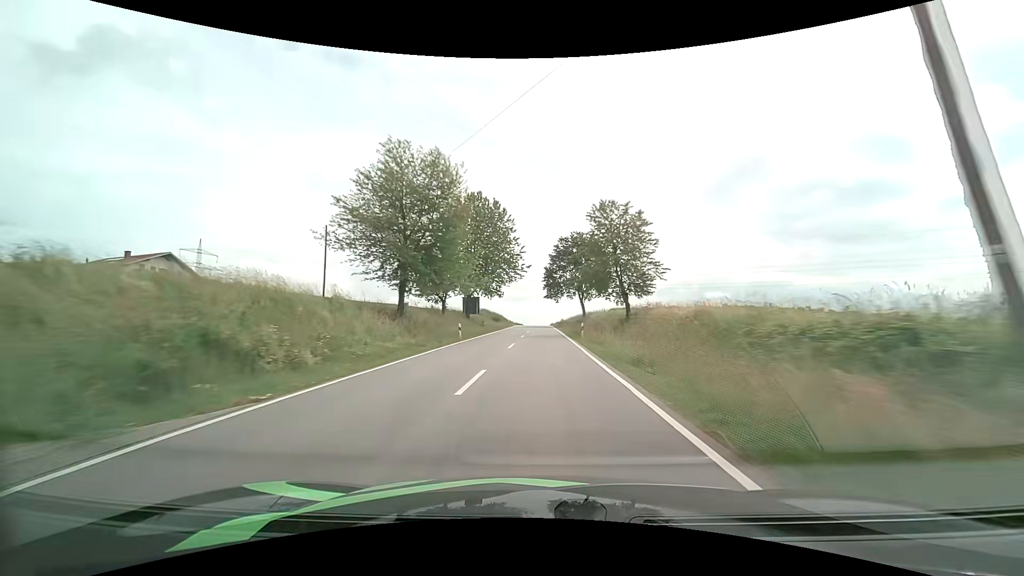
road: tertiary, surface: asphalt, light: Day
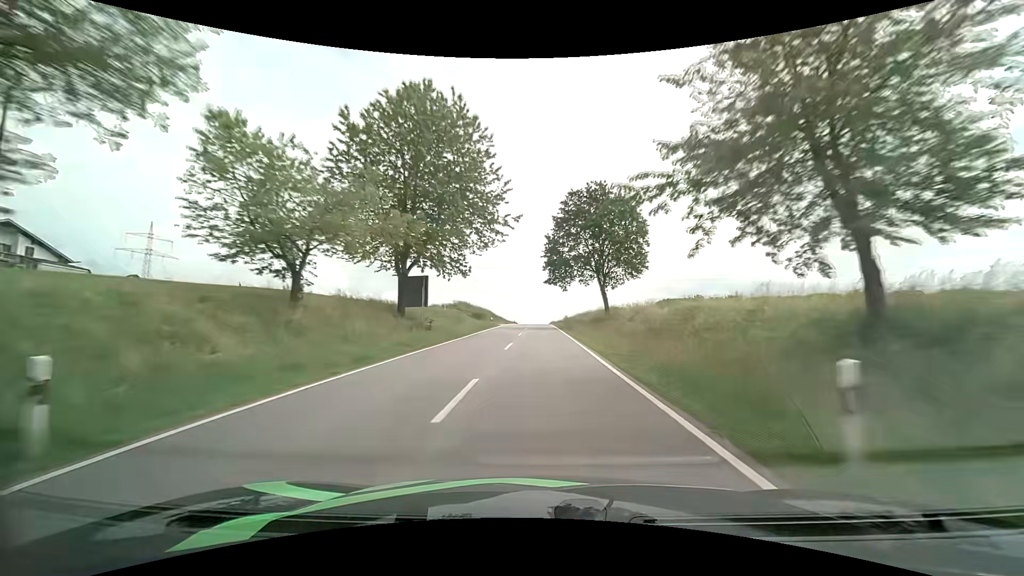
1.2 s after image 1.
(+0.1, +27.0) m; 0°
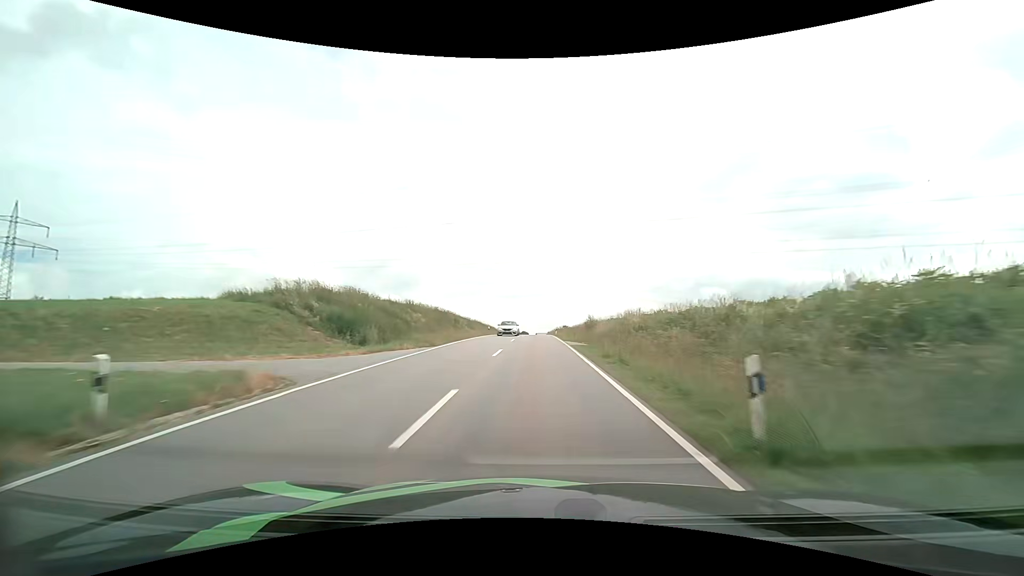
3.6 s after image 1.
(+0.2, +50.7) m; 0°
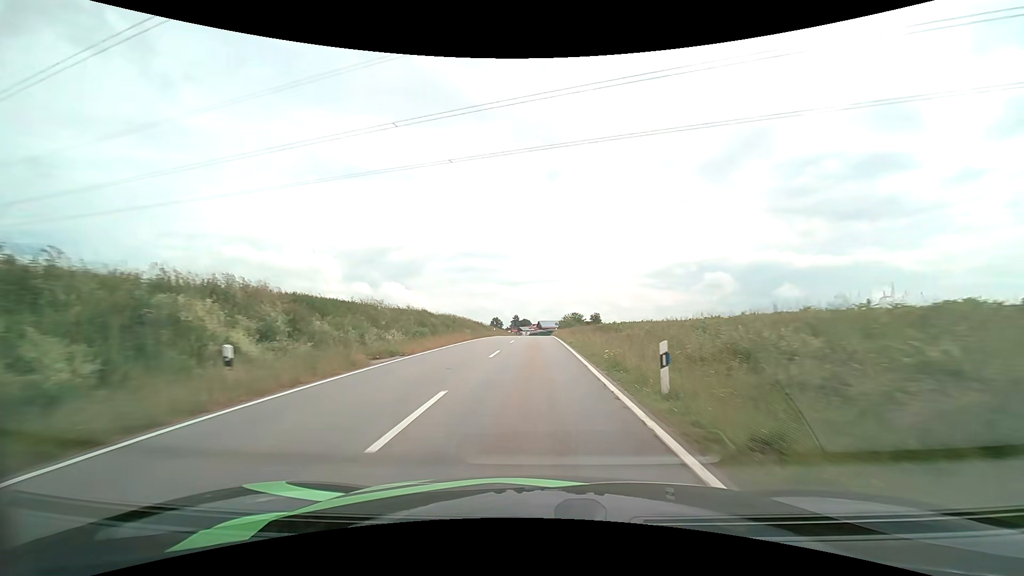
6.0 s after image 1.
(-0.2, +49.4) m; 0°
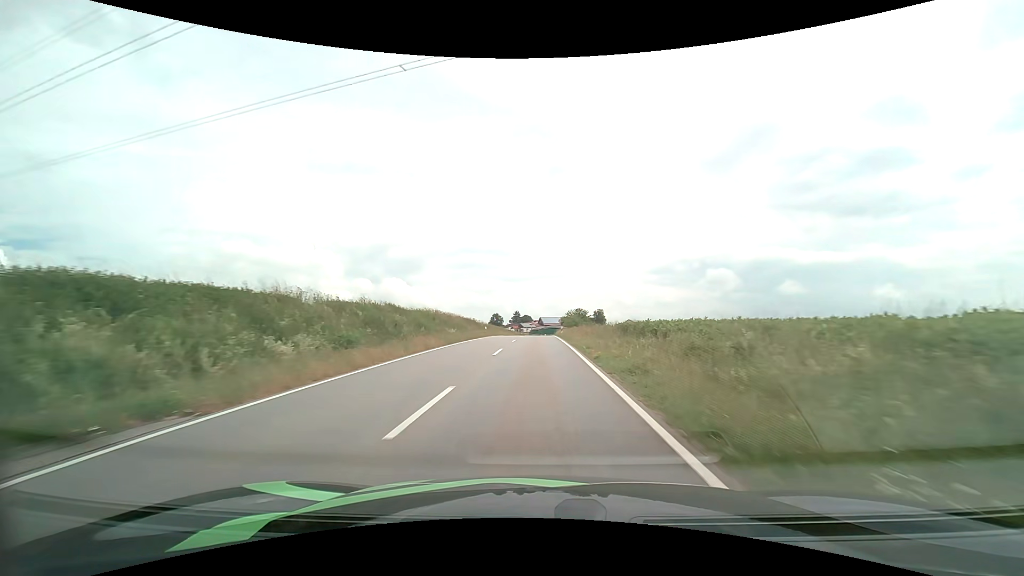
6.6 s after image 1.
(0.0, +11.9) m; 0°
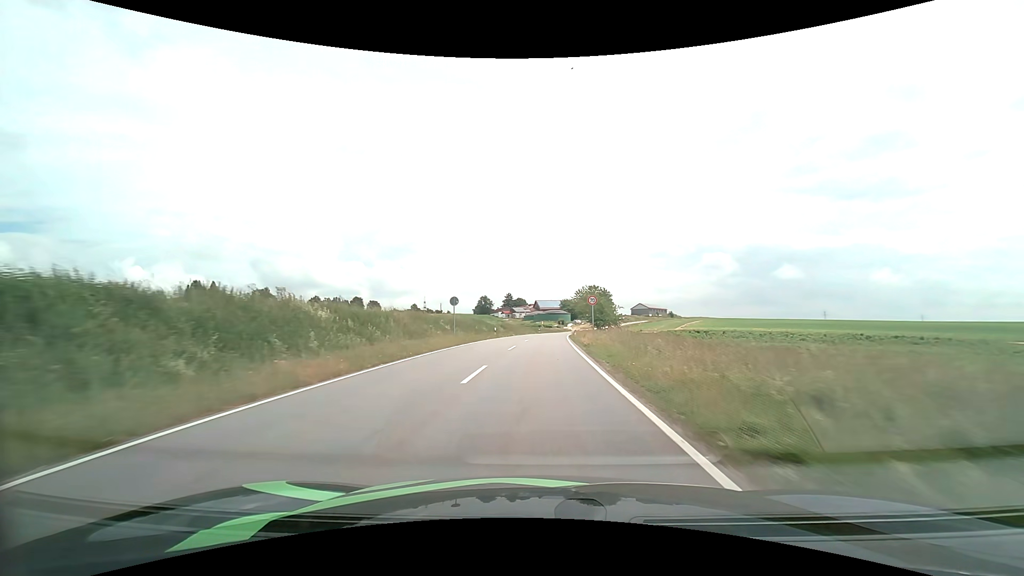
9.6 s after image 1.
(0.0, +57.8) m; 0°
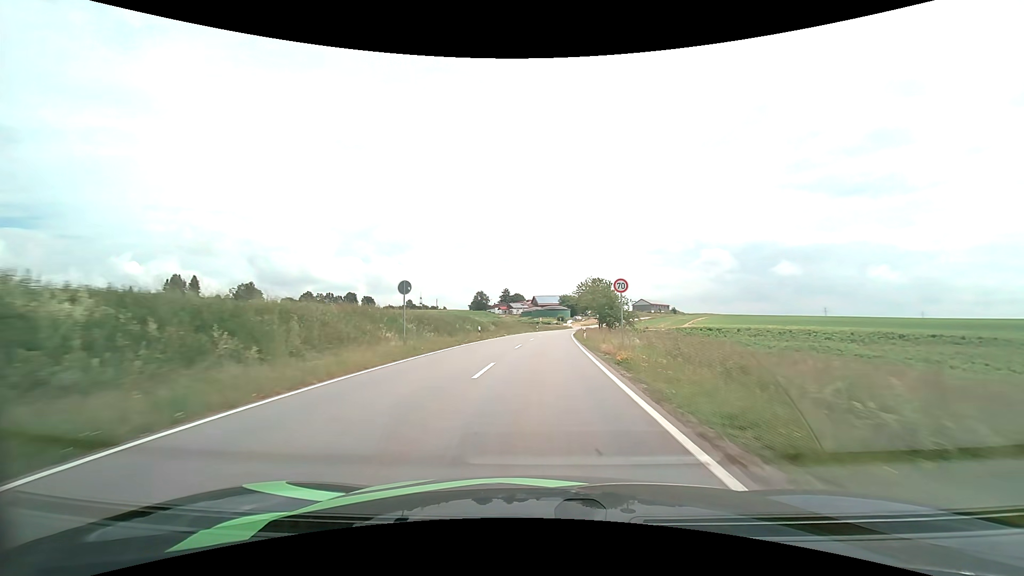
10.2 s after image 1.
(0.0, +11.7) m; 0°
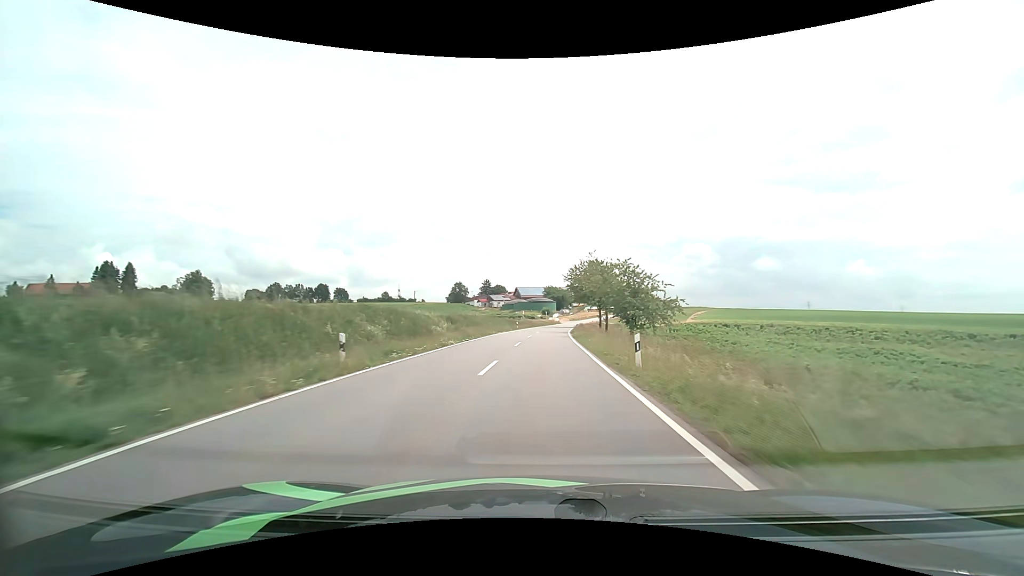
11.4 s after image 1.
(+0.3, +23.8) m; +2°
(0, +10) (0, +20) (+1, +30) (+1, +40) (+1, +50) (+2, +60) (+3, +70) (+4, +80) (+5, +90) (+7, +100) m
